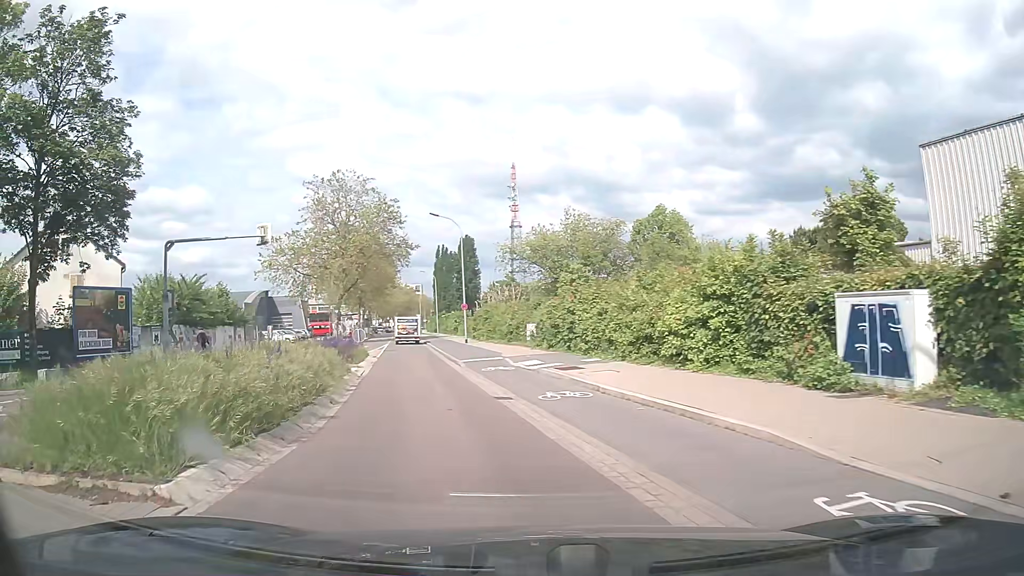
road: unclassified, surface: asphalt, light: Day
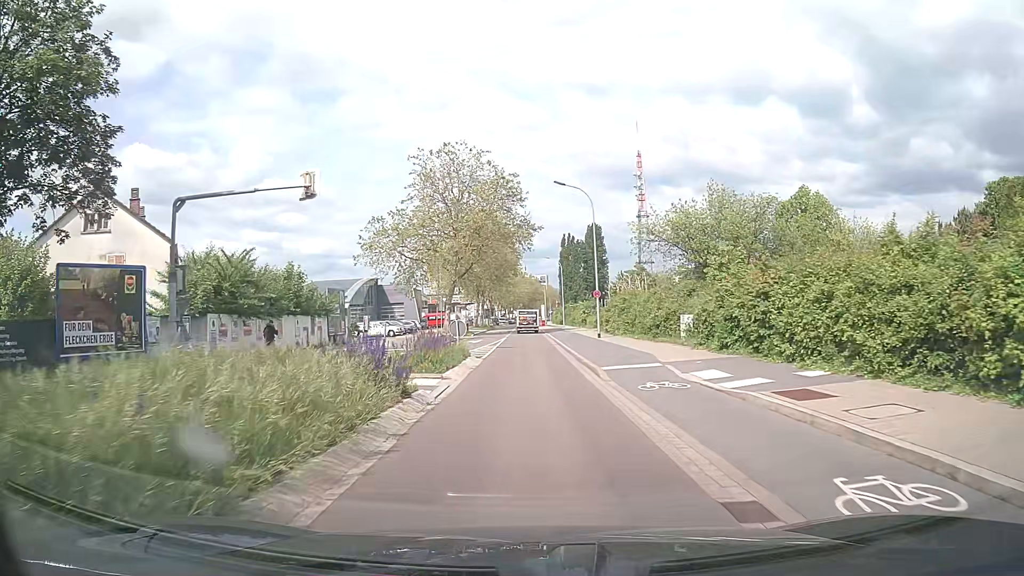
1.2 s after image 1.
(-1.0, +8.4) m; -10°
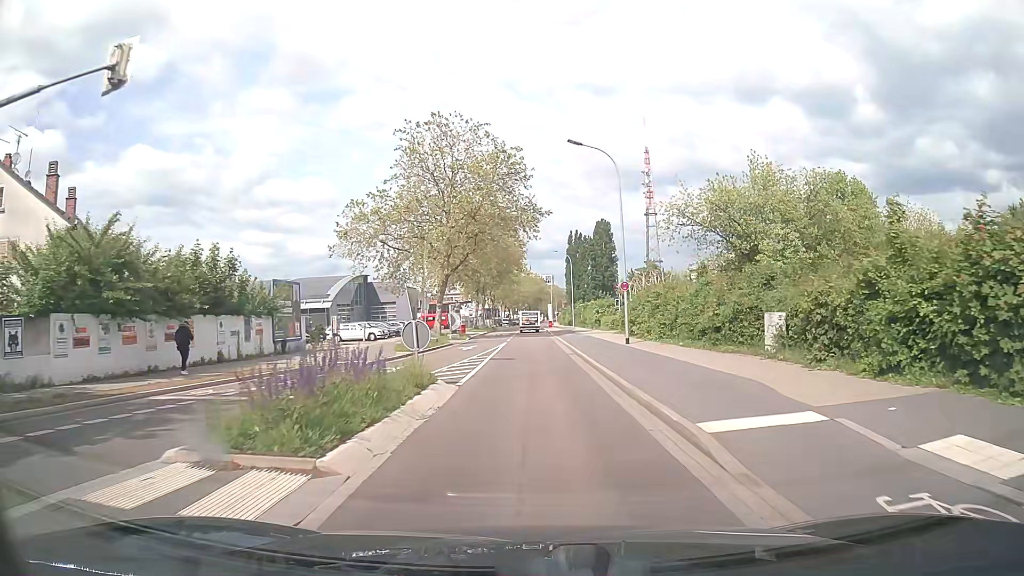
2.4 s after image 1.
(-0.1, +9.7) m; 0°
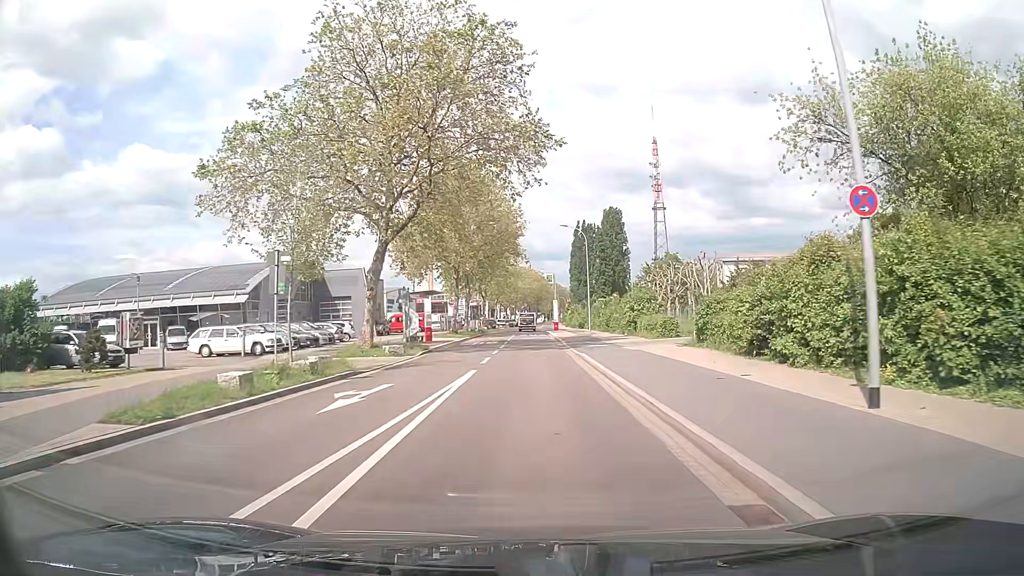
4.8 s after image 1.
(0.0, +22.7) m; 0°
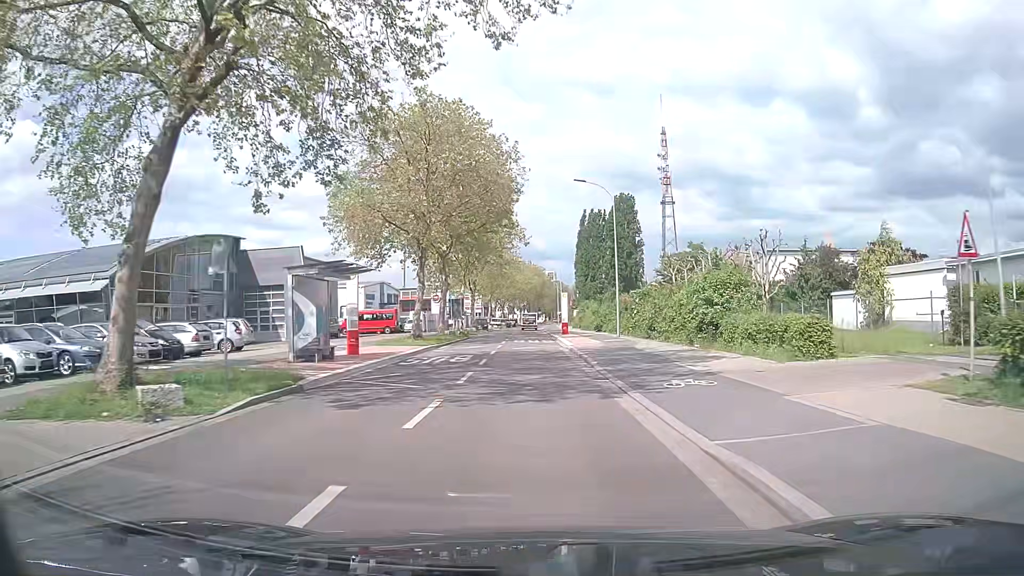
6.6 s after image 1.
(-0.1, +19.1) m; 0°
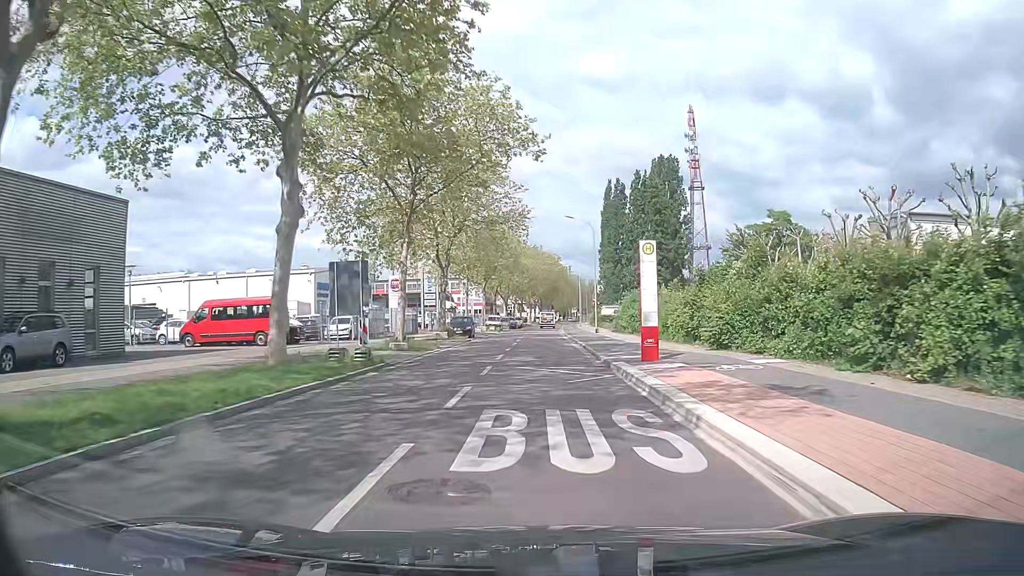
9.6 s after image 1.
(-0.2, +34.5) m; -1°
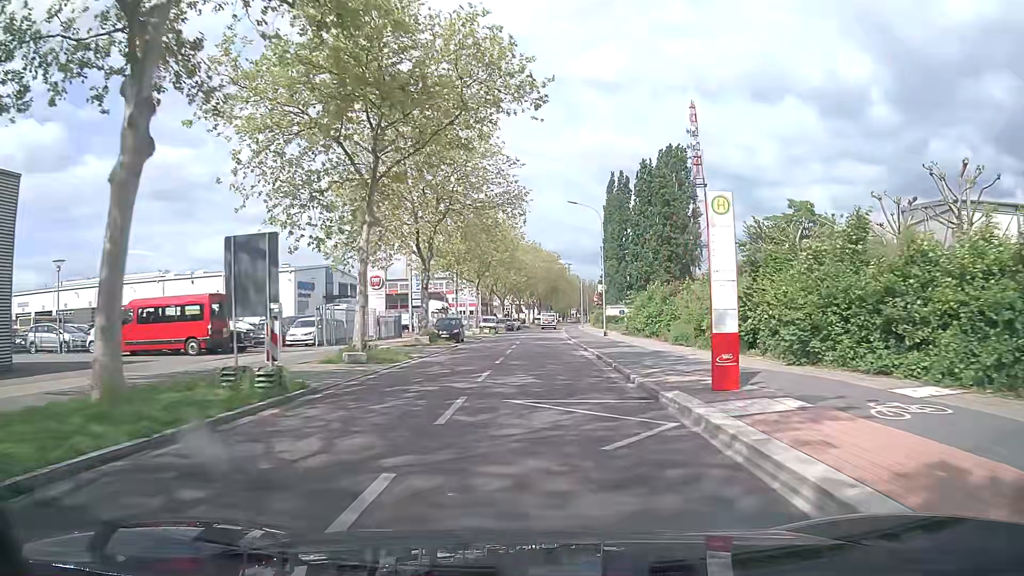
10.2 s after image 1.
(0.0, +7.2) m; 0°
(0, +10) (0, +20) (0, +30) (+1, +40) (+1, +50) (+1, +60) (+2, +70) (+2, +80) (+3, +90) (+3, +100) m
